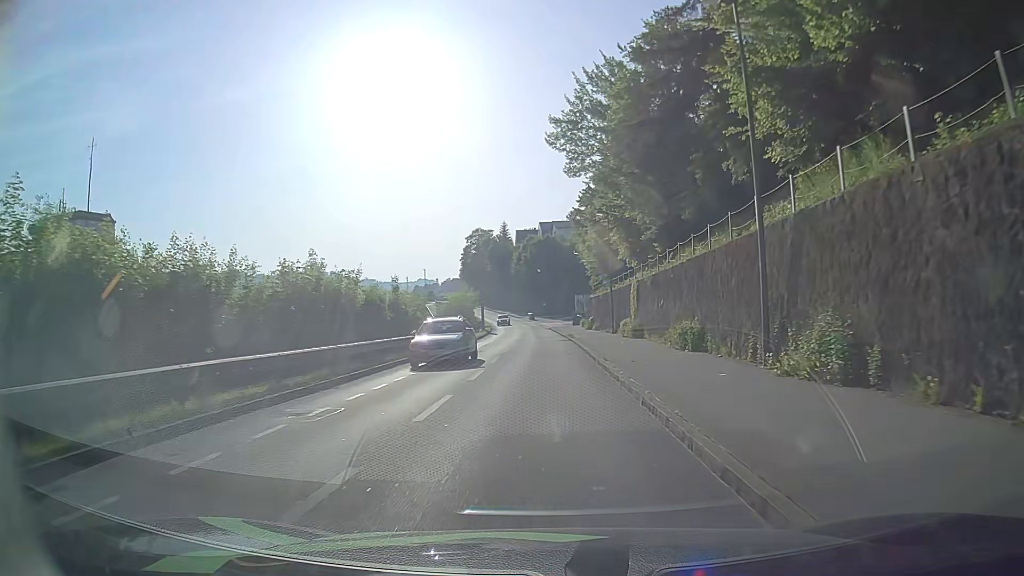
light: Day
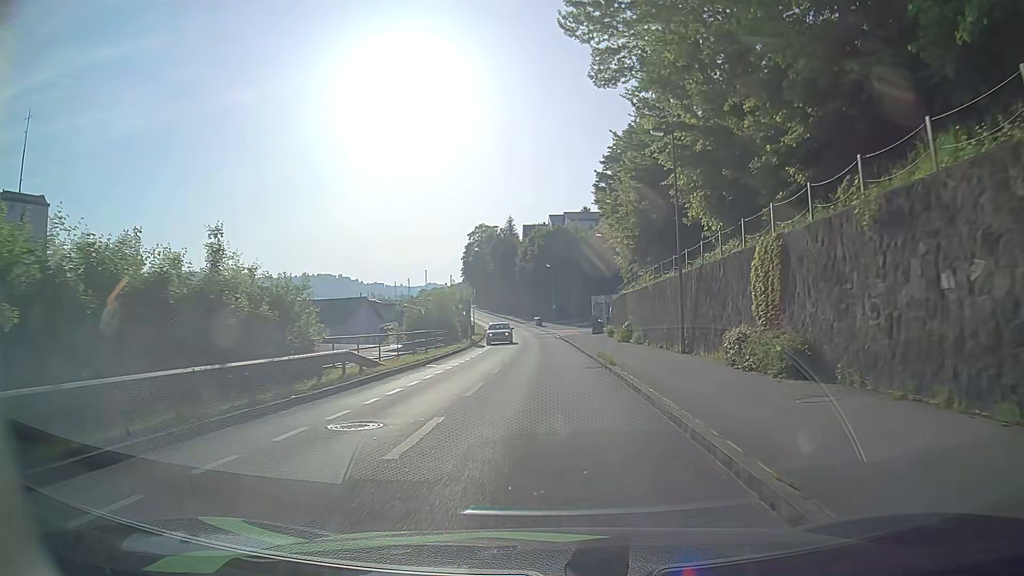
(-0.1, +20.2) m; -1°
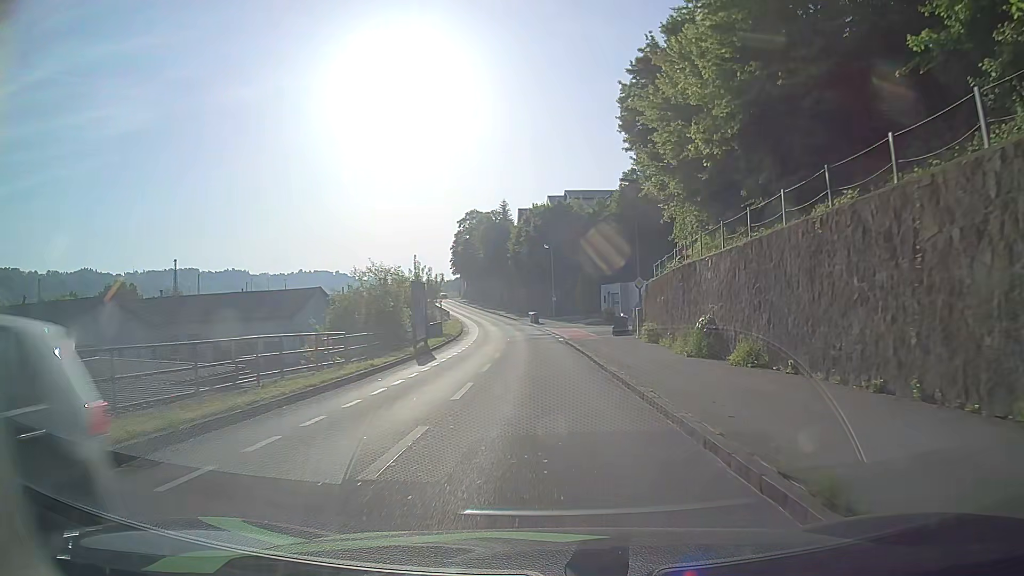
(+0.2, +18.9) m; 0°
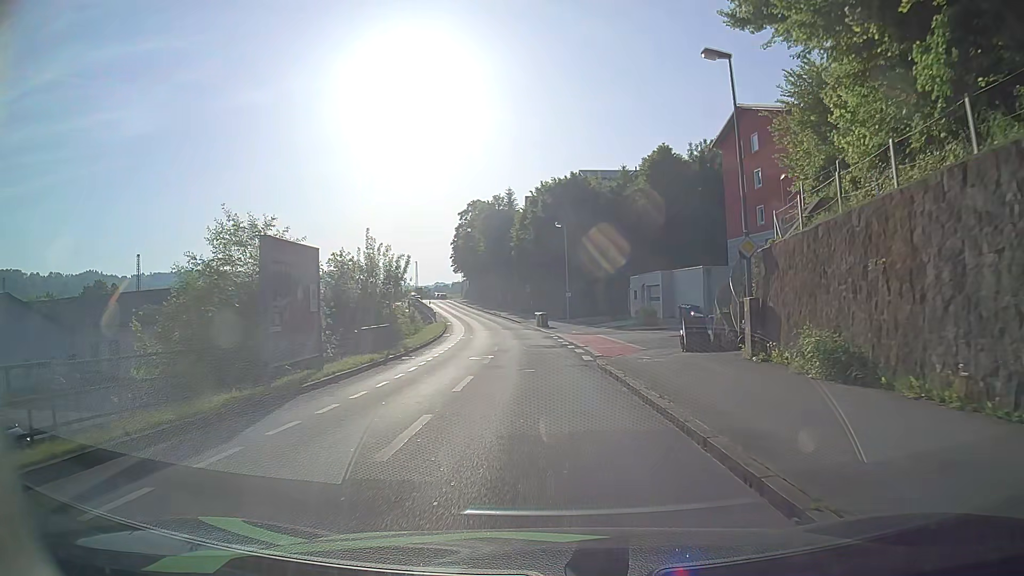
(0.0, +17.3) m; 0°
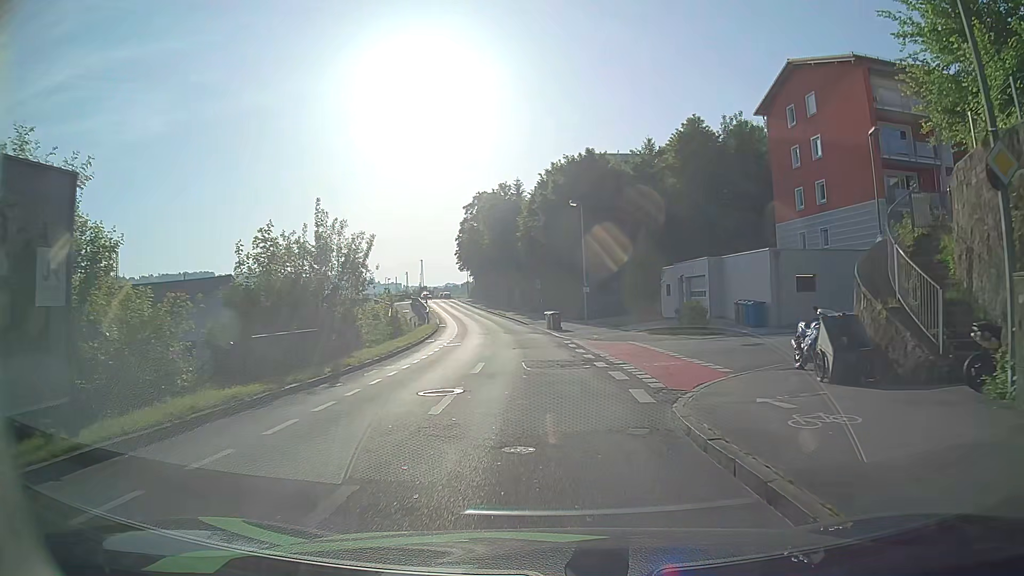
(-0.1, +10.0) m; -1°
